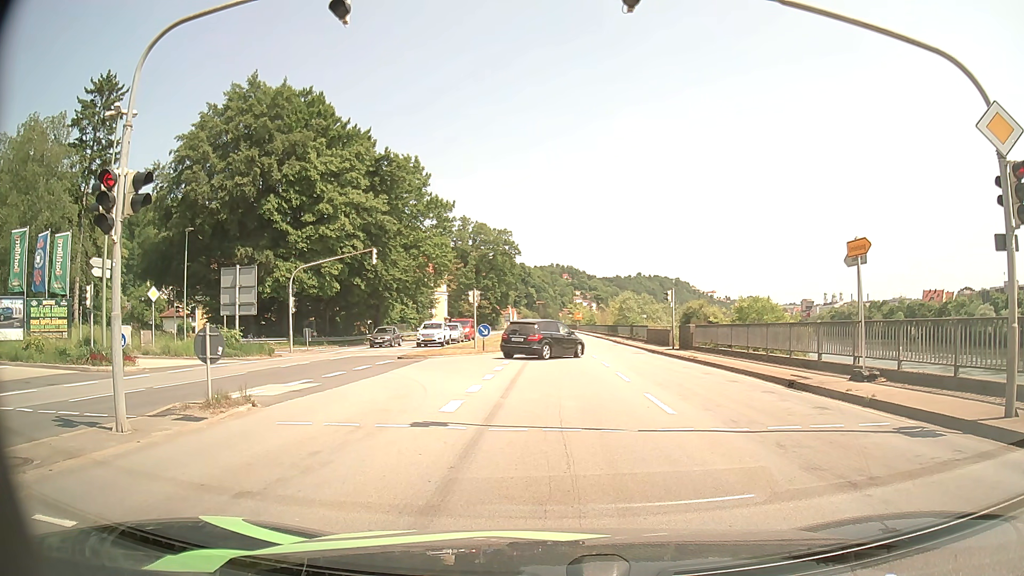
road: primary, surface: asphalt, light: Day
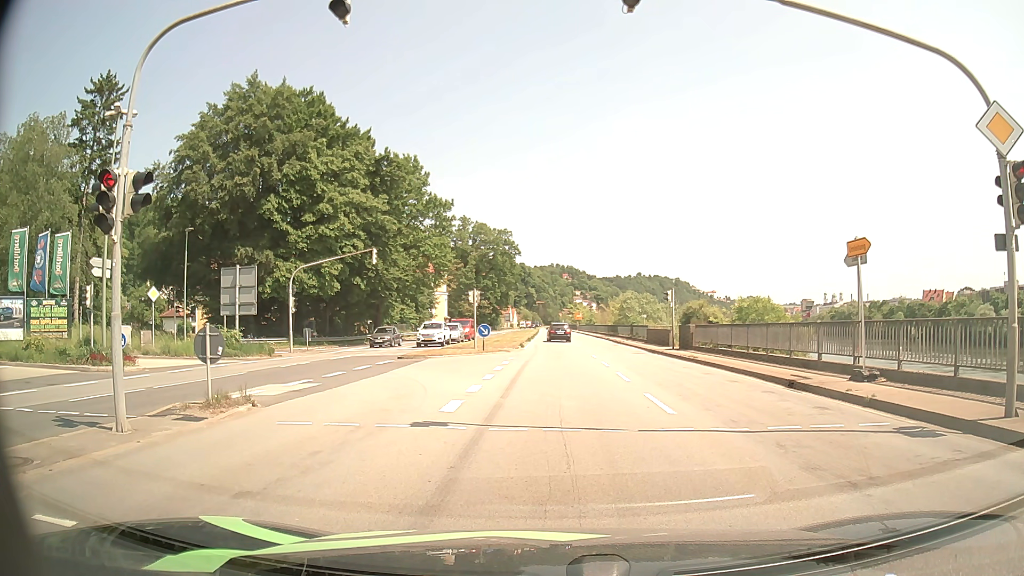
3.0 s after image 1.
(0.0, 0.0) m; 0°
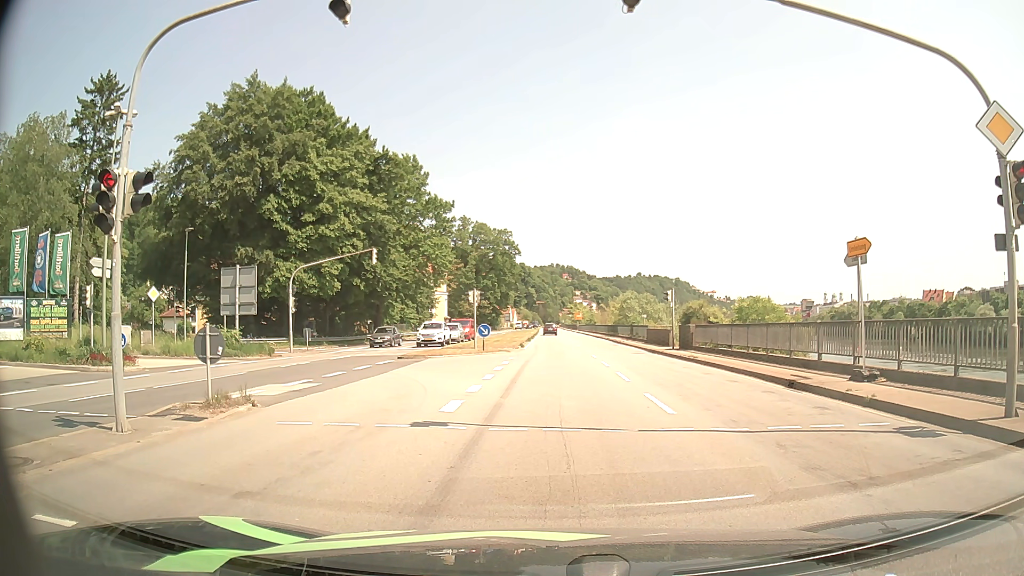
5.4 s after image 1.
(0.0, 0.0) m; 0°
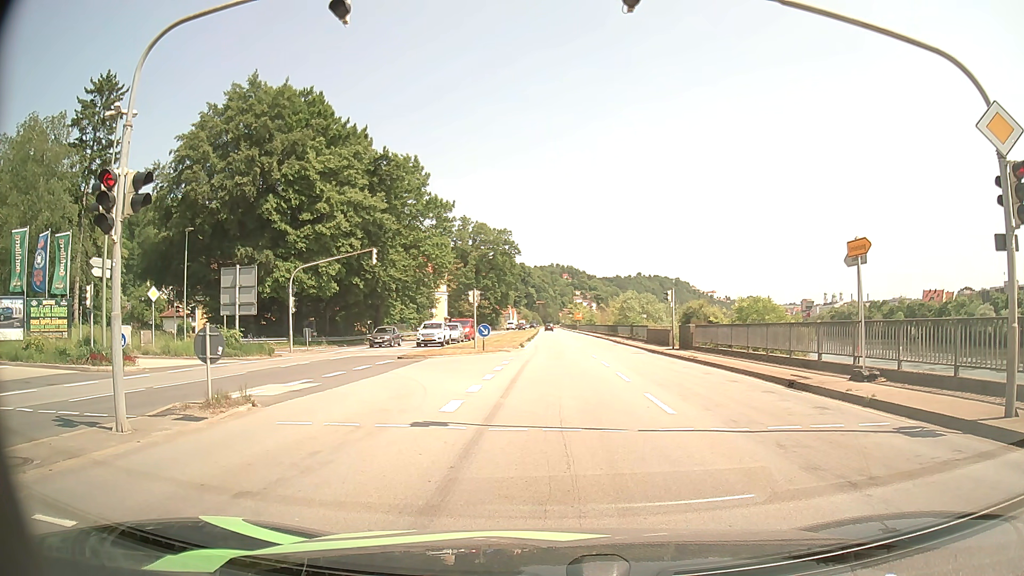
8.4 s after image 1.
(0.0, 0.0) m; 0°
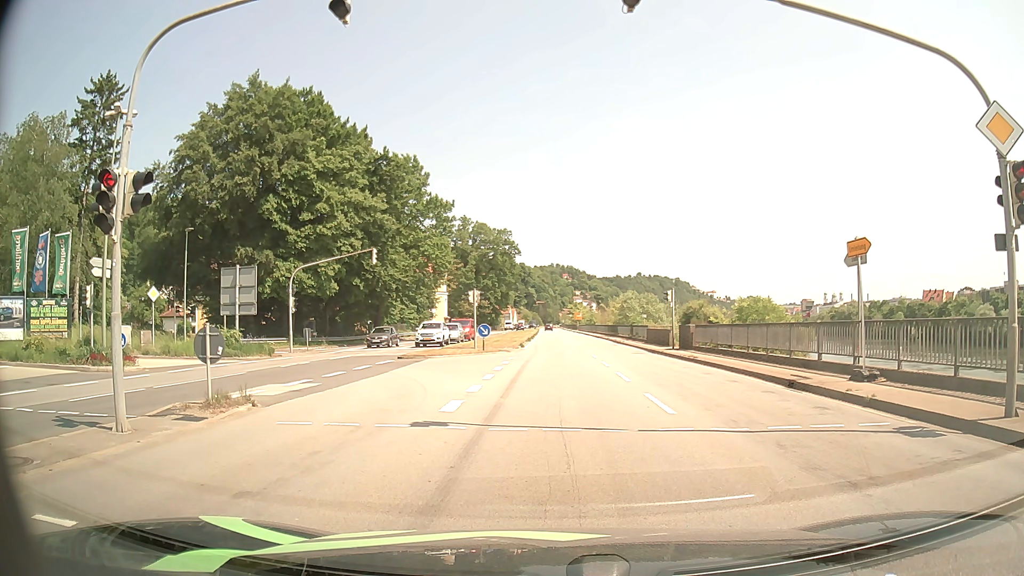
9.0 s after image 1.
(0.0, 0.0) m; 0°
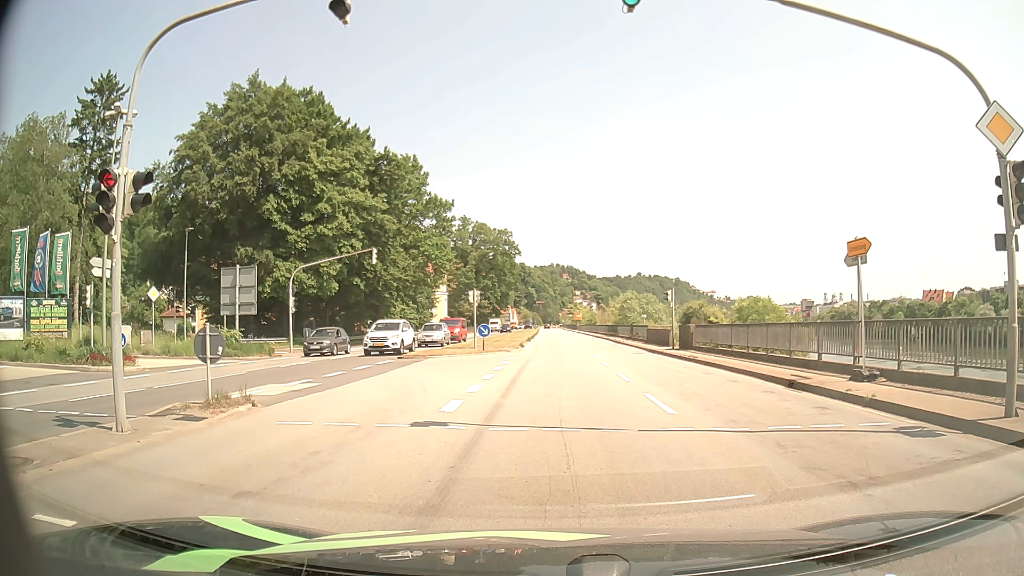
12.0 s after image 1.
(0.0, 0.0) m; 0°
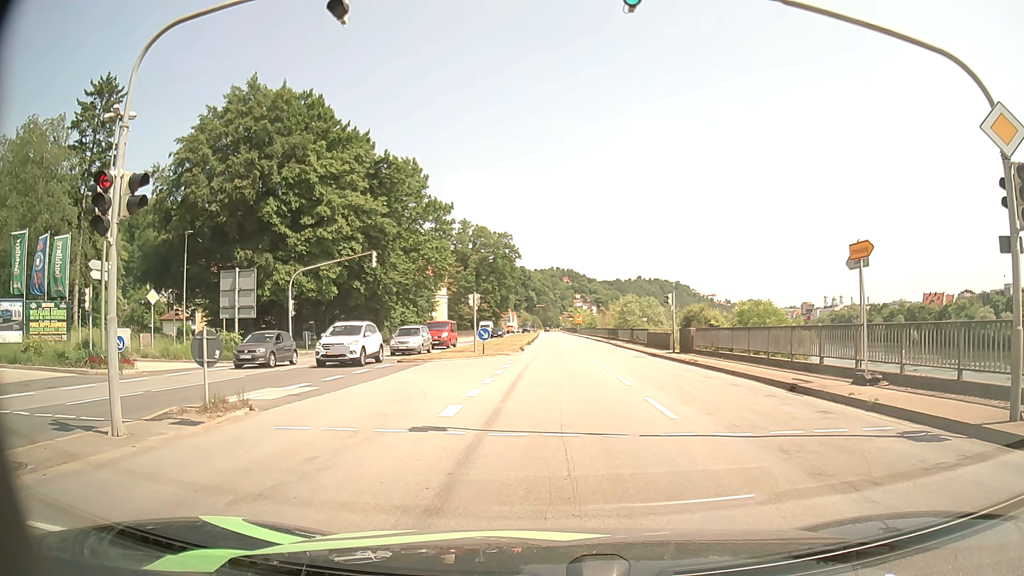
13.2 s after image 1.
(0.0, +0.1) m; 0°
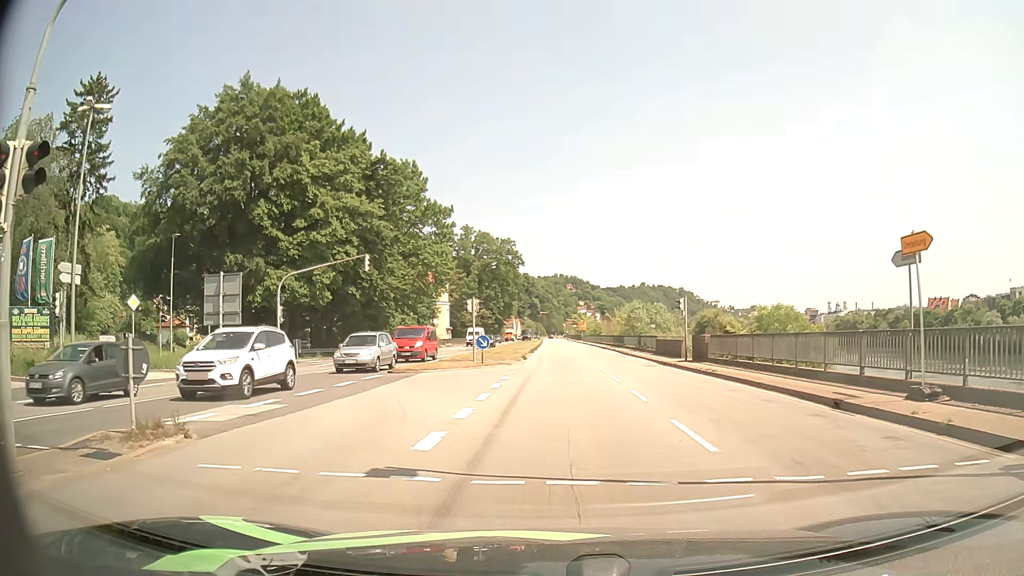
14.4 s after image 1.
(0.0, +2.6) m; -1°
(0, +10) (0, +20) (0, +30) (0, +40) (0, +50) (0, +60) (0, +70) (0, +80) (0, +90) (0, +100) m
